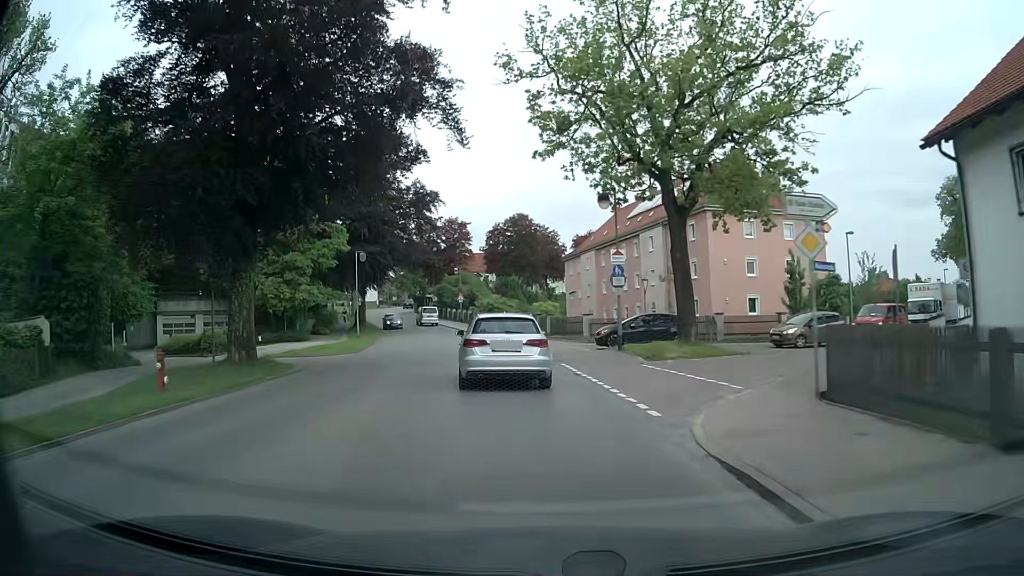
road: tertiary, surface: asphalt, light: Day
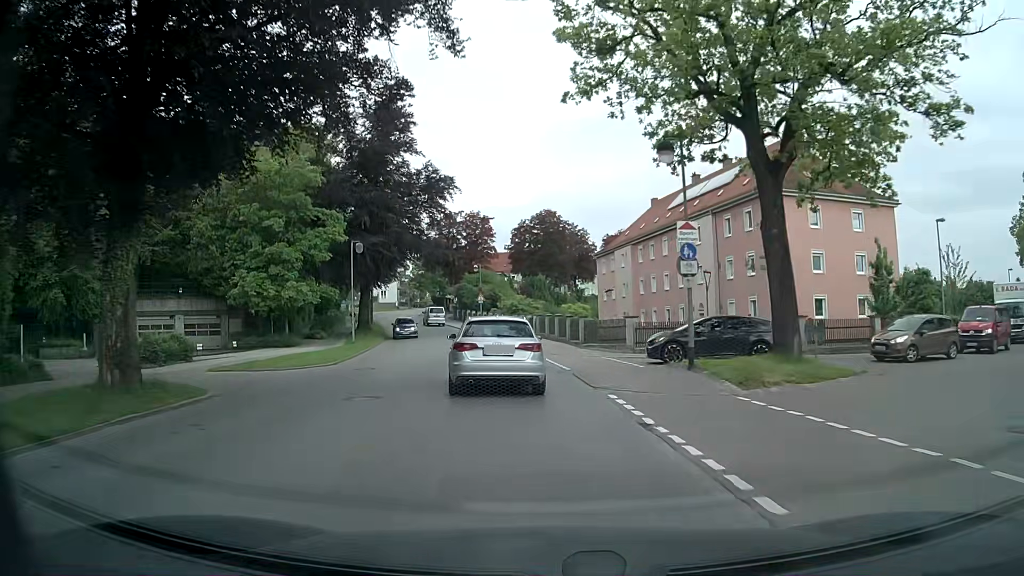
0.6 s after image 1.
(-0.2, +7.6) m; -3°
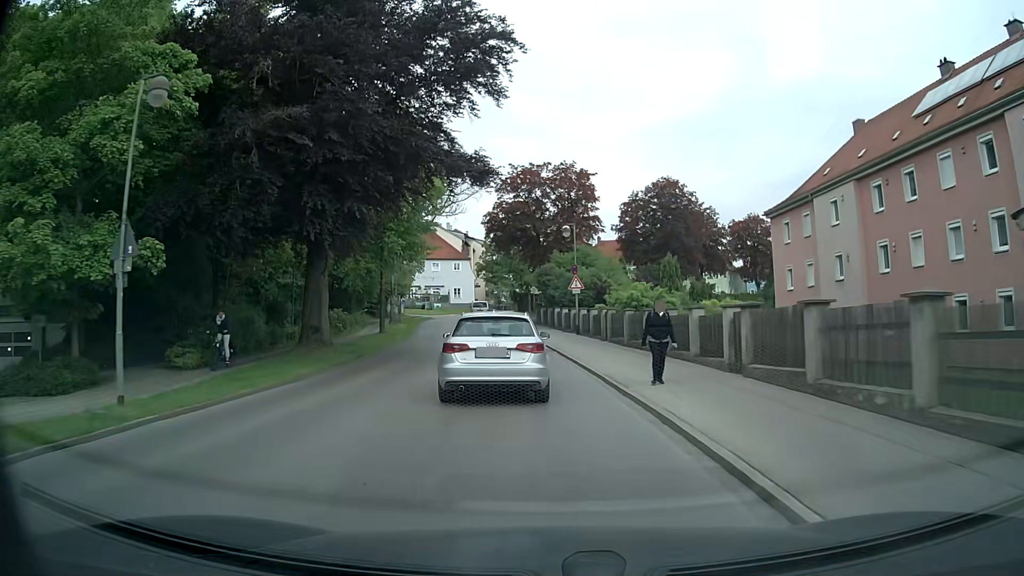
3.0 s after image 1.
(-2.0, +29.6) m; -8°
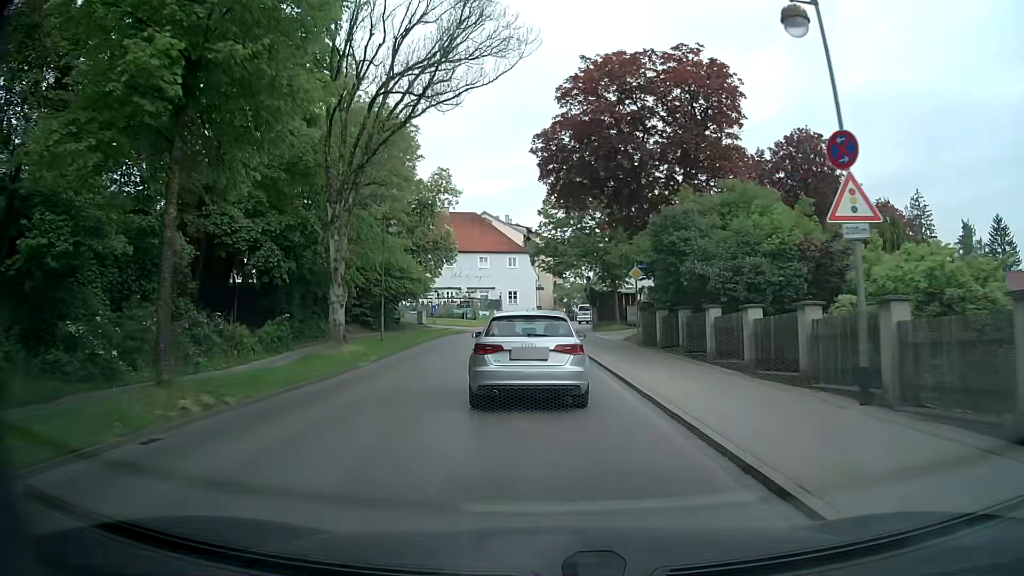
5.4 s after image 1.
(-1.6, +27.9) m; -6°
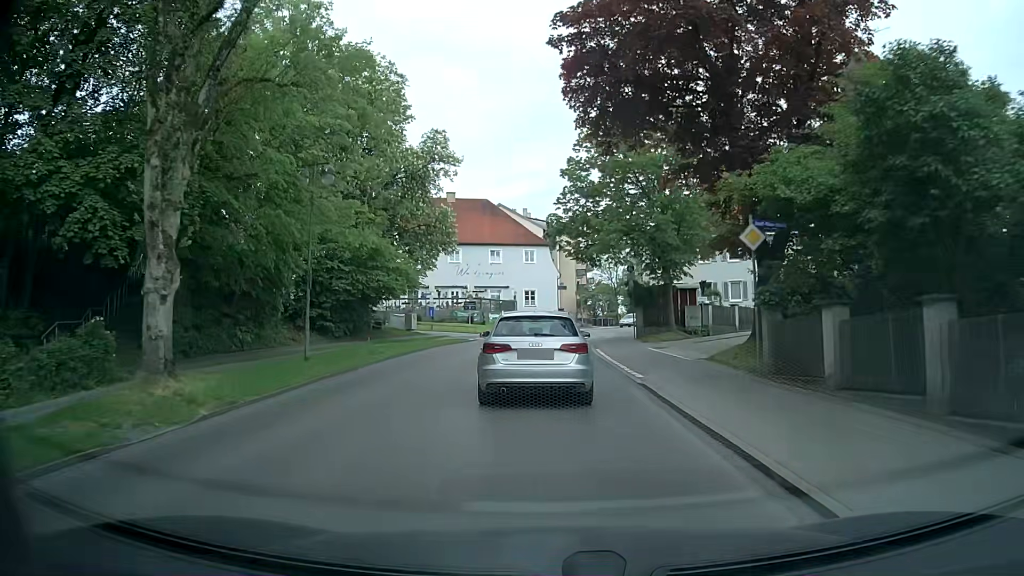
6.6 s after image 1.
(-0.2, +12.9) m; -2°
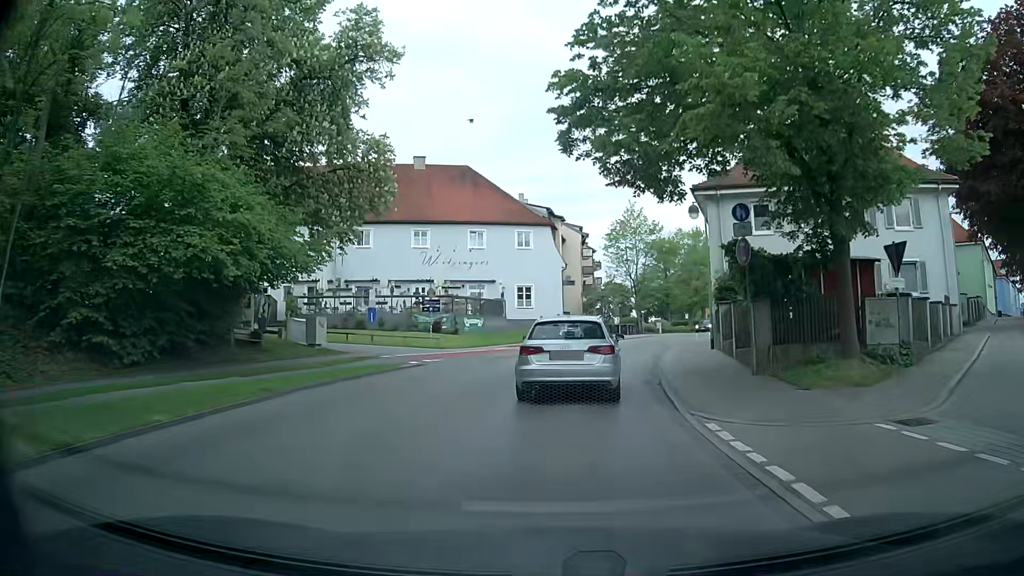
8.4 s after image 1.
(-0.1, +19.2) m; 0°
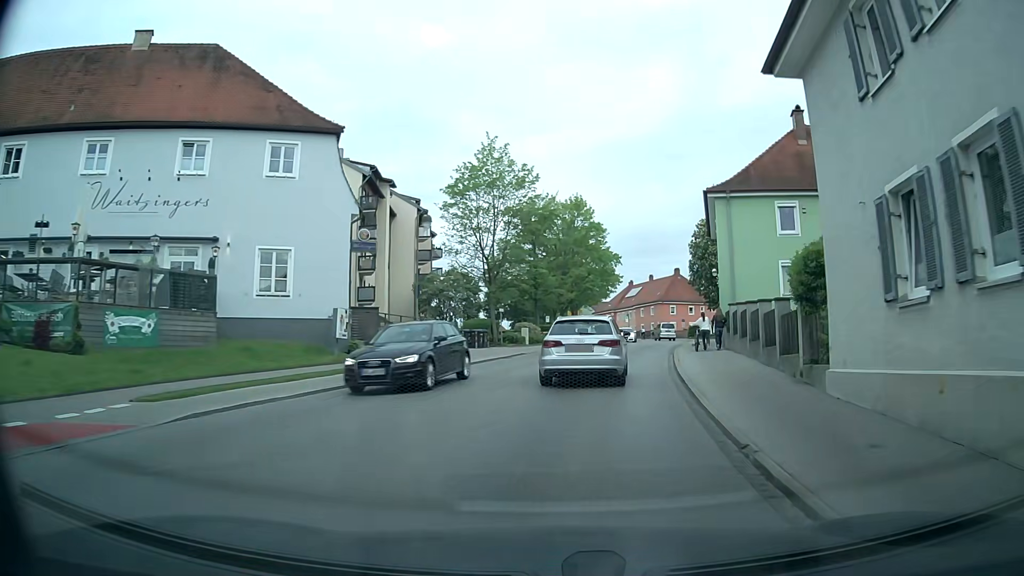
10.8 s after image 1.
(+2.5, +26.1) m; +13°
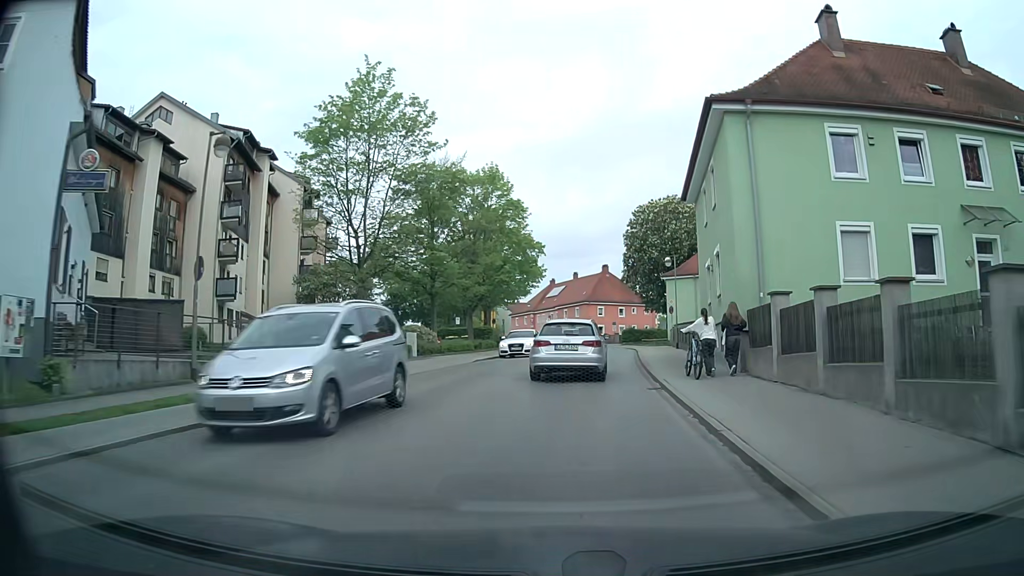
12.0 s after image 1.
(+0.9, +13.5) m; +7°
(0, +10) (+1, +20) (+2, +30) (+4, +40) (+5, +50) (+5, +60) (+4, +70) (+2, +80) (-1, +89) (-5, +98) m
